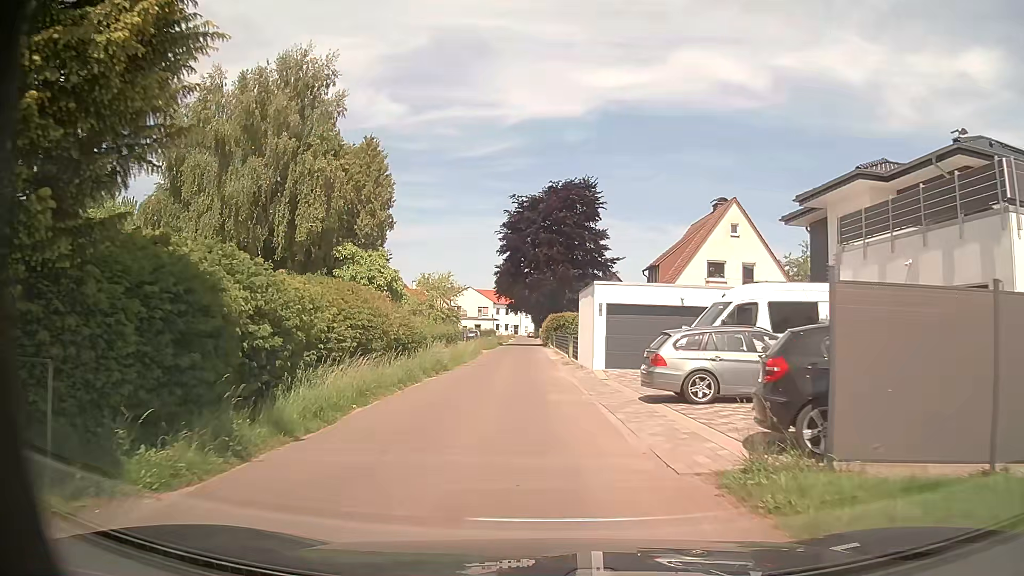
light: Day
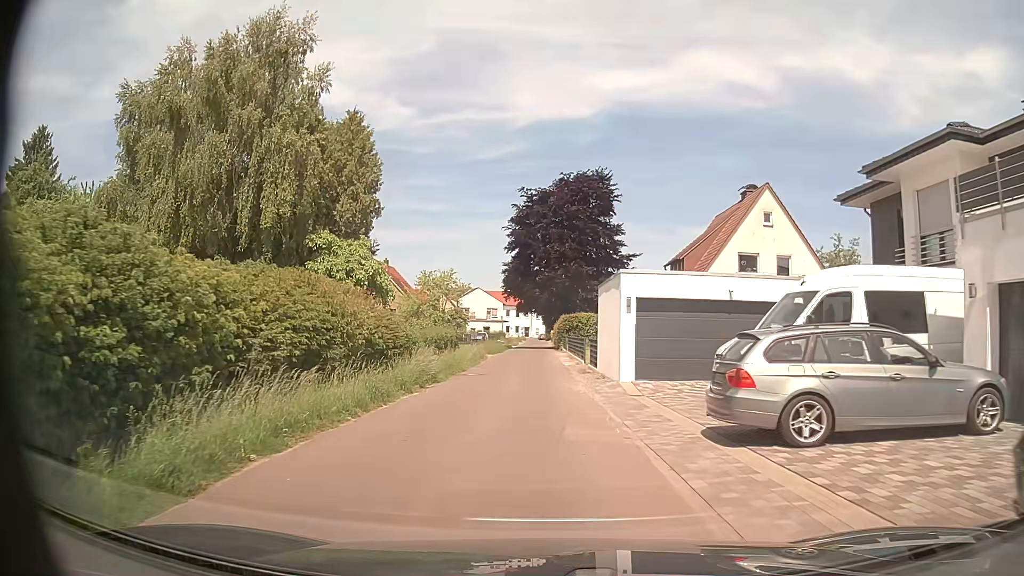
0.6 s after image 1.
(-0.1, +4.8) m; -1°
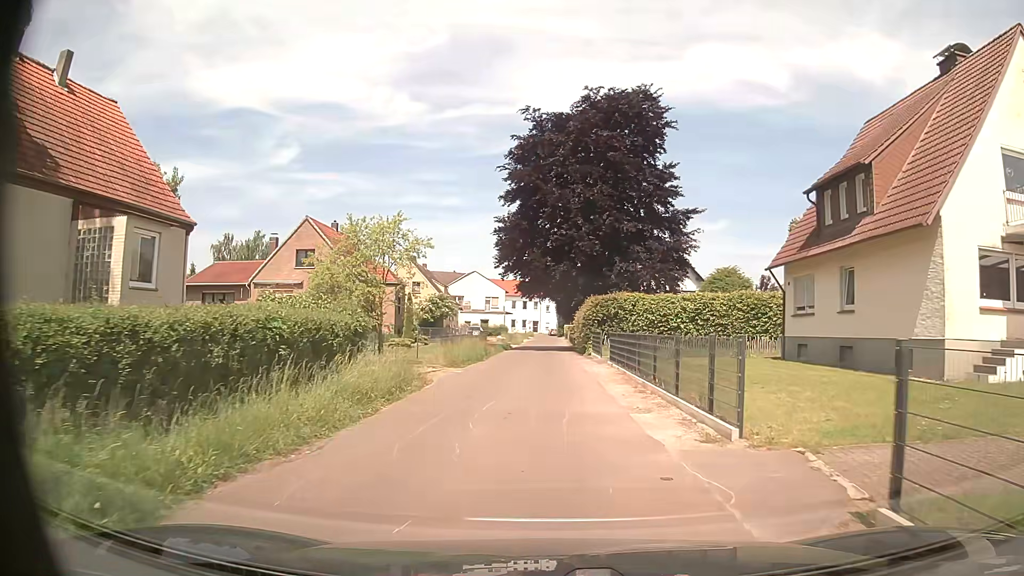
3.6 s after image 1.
(-0.5, +23.6) m; -1°
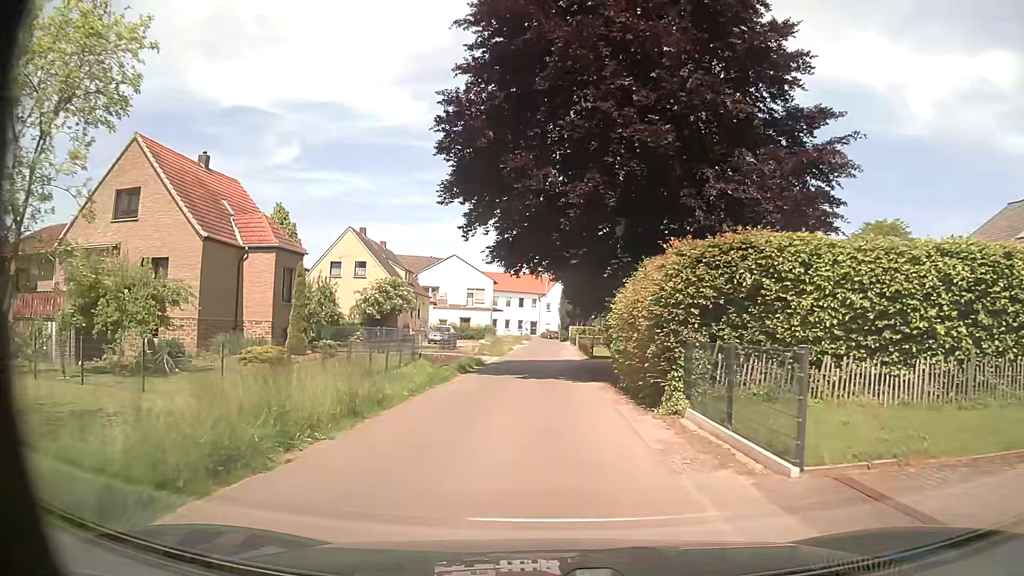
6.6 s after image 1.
(+0.2, +23.1) m; +1°
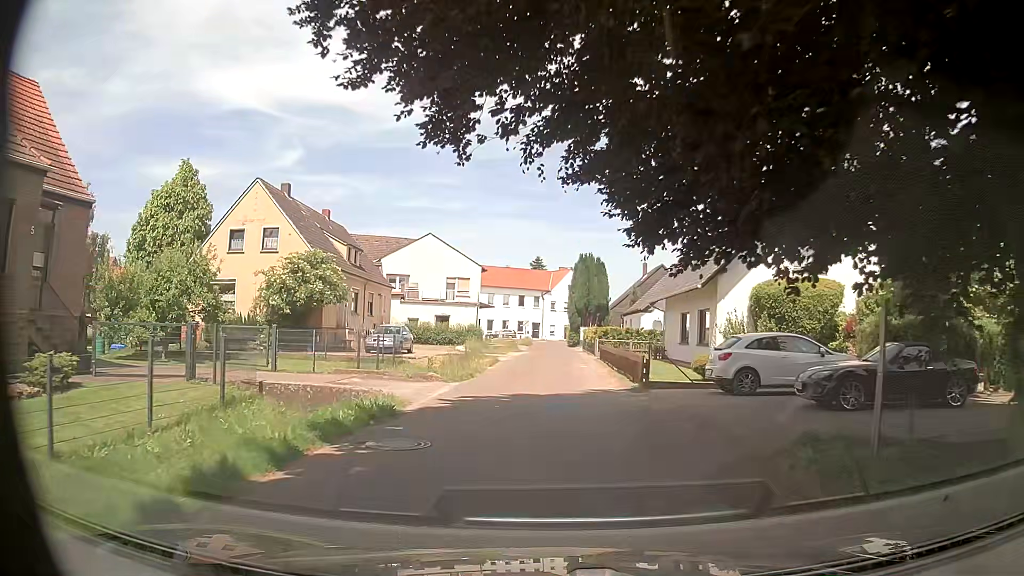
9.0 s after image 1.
(-0.1, +18.6) m; 0°
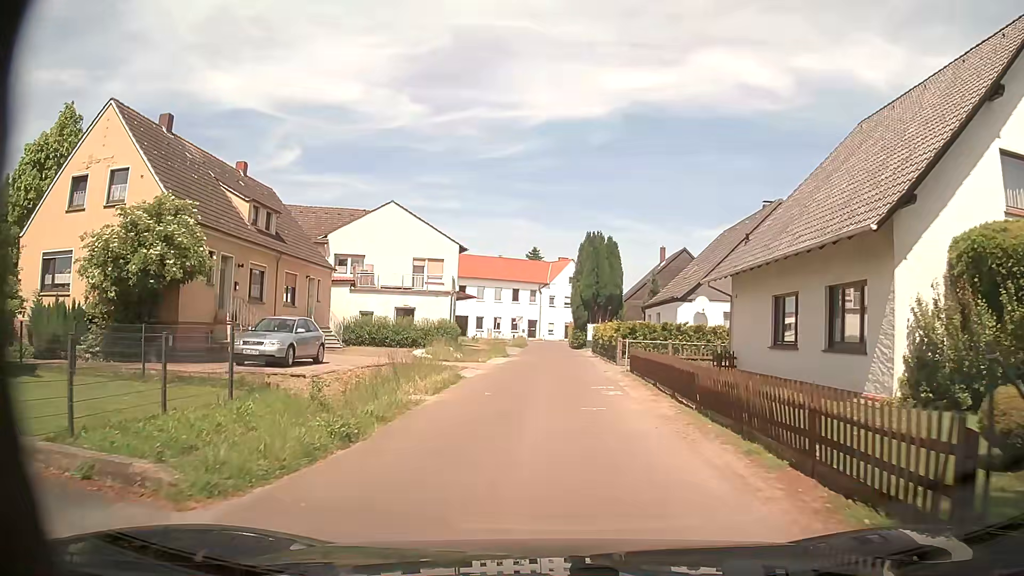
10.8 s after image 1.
(0.0, +14.0) m; +1°
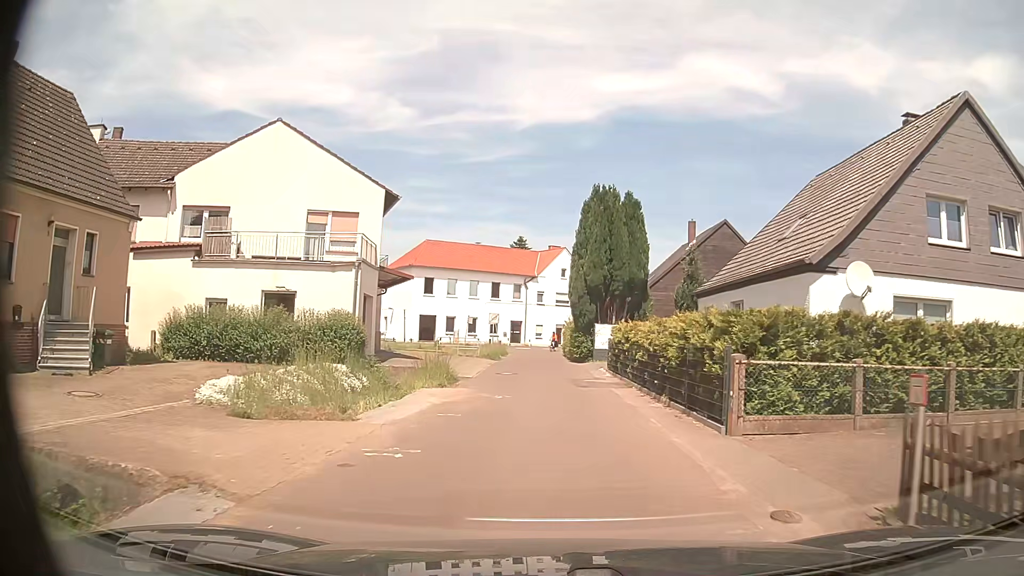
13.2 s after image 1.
(-0.1, +18.6) m; +1°
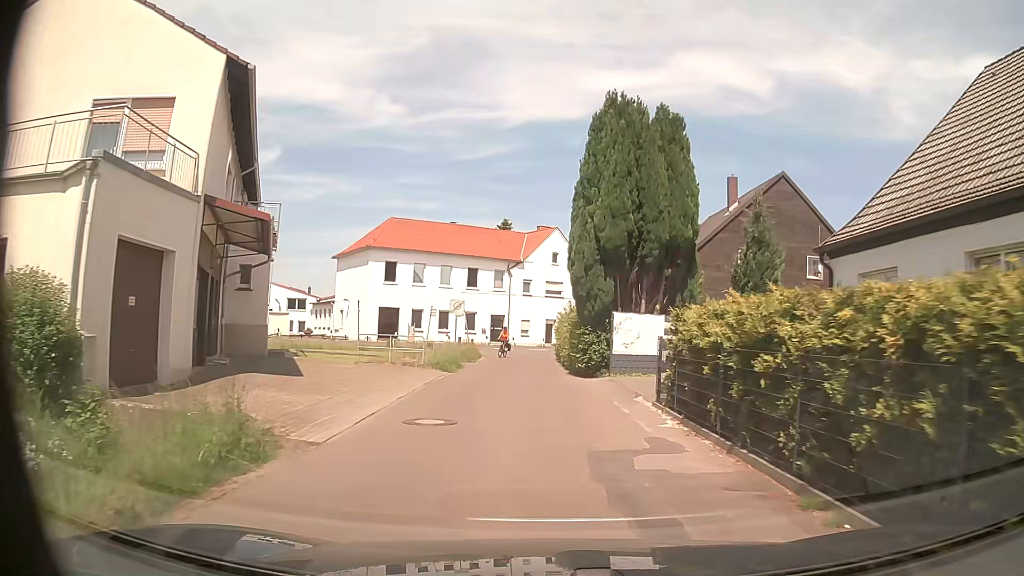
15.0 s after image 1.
(0.0, +13.9) m; +1°
